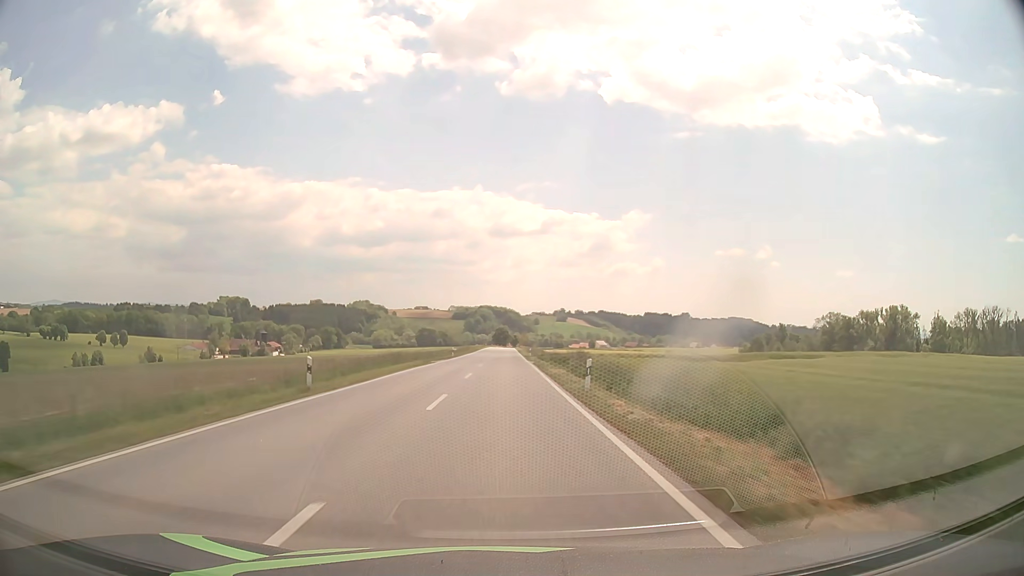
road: secondary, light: Day
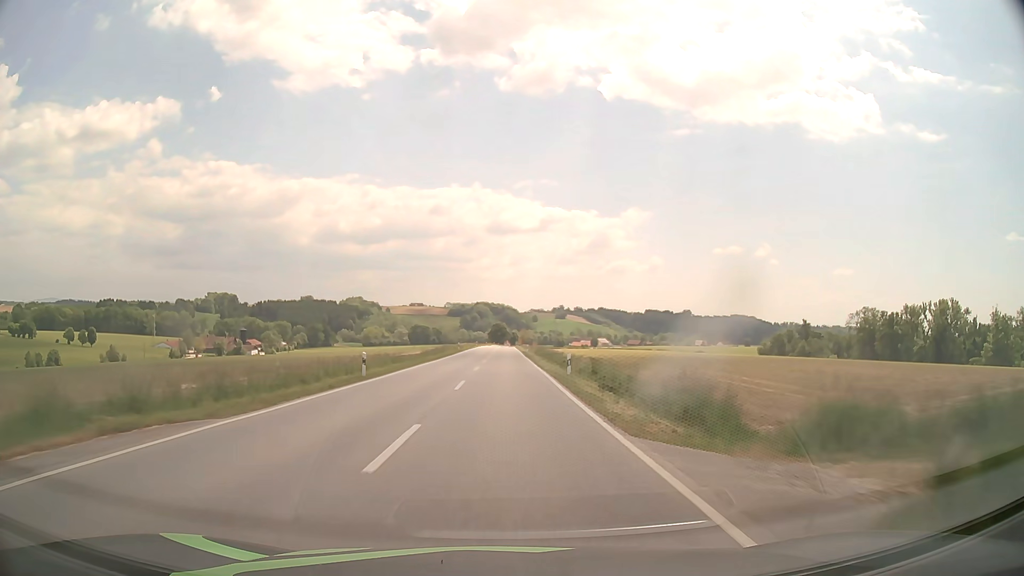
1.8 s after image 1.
(0.0, +42.6) m; 0°
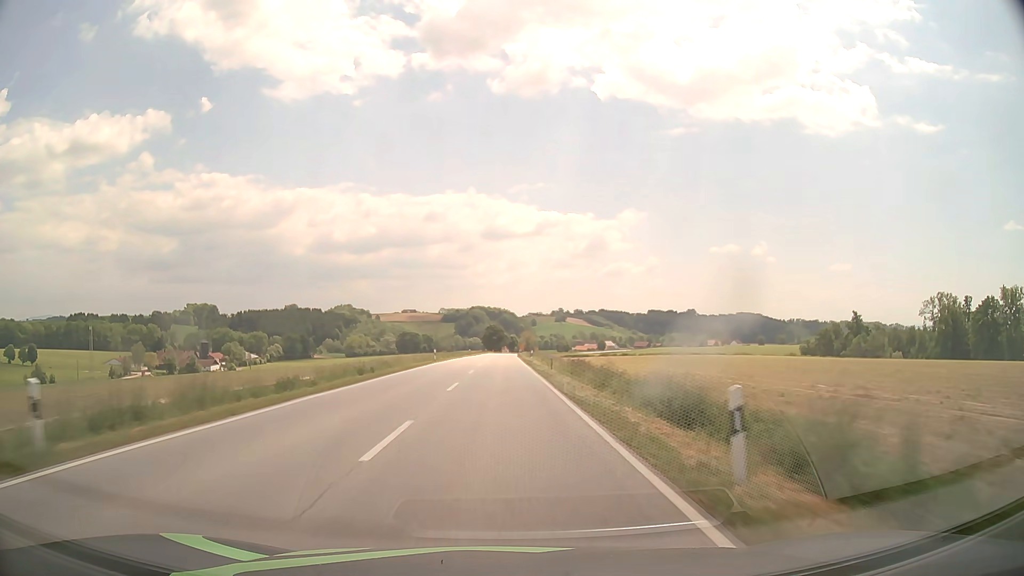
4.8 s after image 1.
(+0.4, +70.9) m; 0°
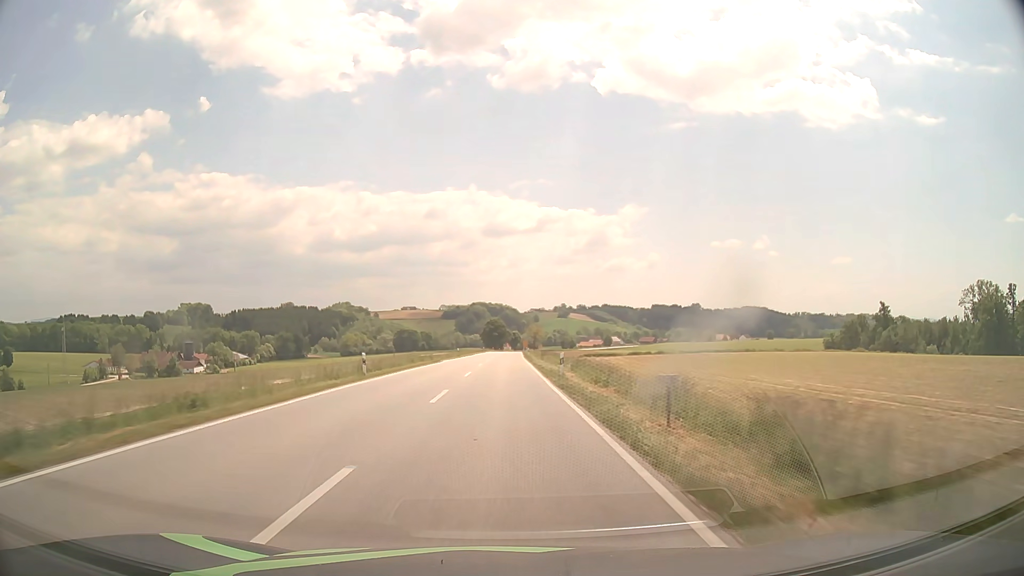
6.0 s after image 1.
(0.0, +28.3) m; 0°
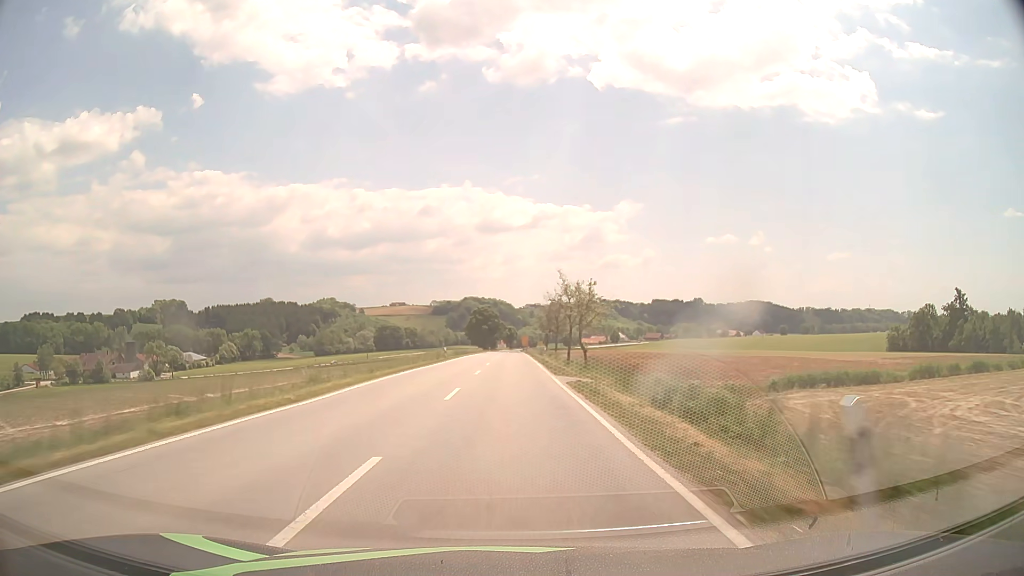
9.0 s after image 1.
(0.0, +71.1) m; 0°
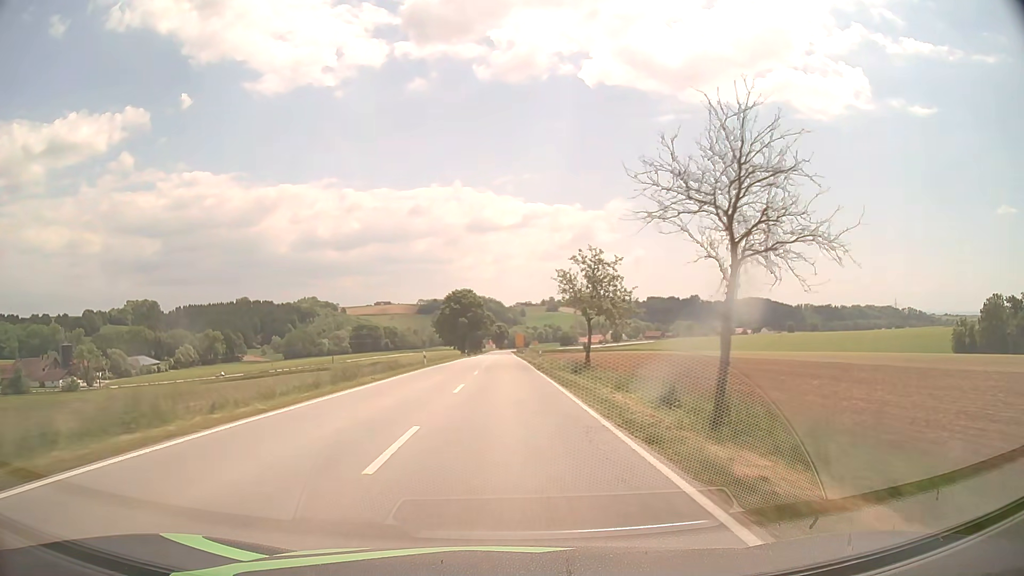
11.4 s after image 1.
(+0.5, +56.9) m; +1°
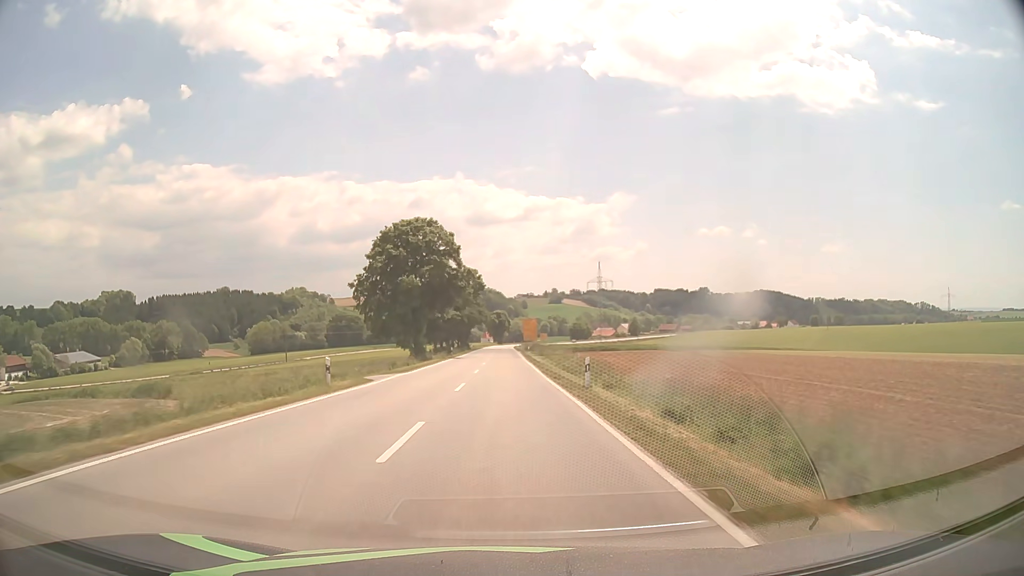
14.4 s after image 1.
(-0.1, +71.2) m; 0°
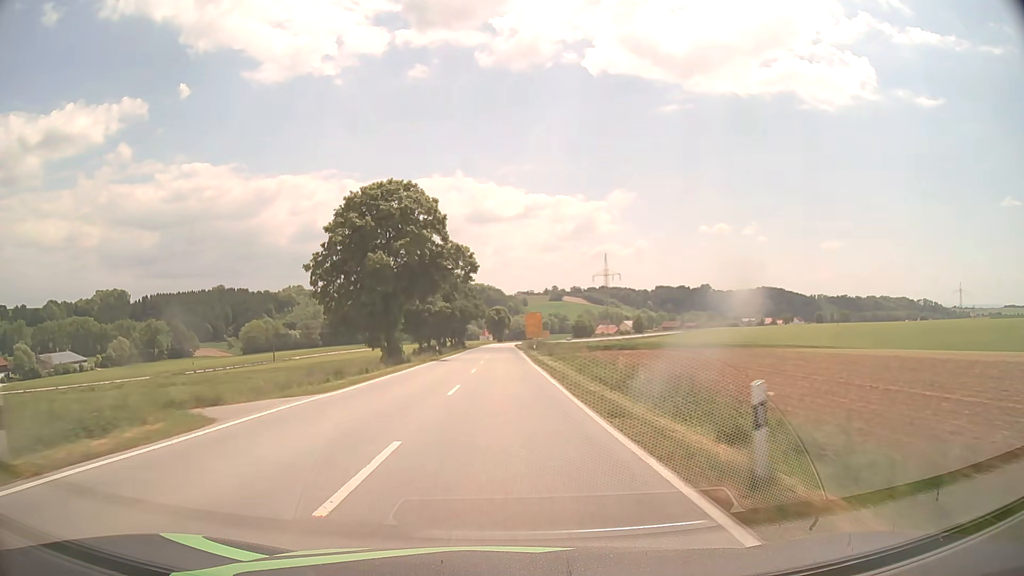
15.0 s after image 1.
(0.0, +14.3) m; 0°
(0, +10) (0, +20) (0, +30) (0, +40) (0, +50) (0, +60) (0, +70) (0, +80) (0, +90) (0, +100) m
